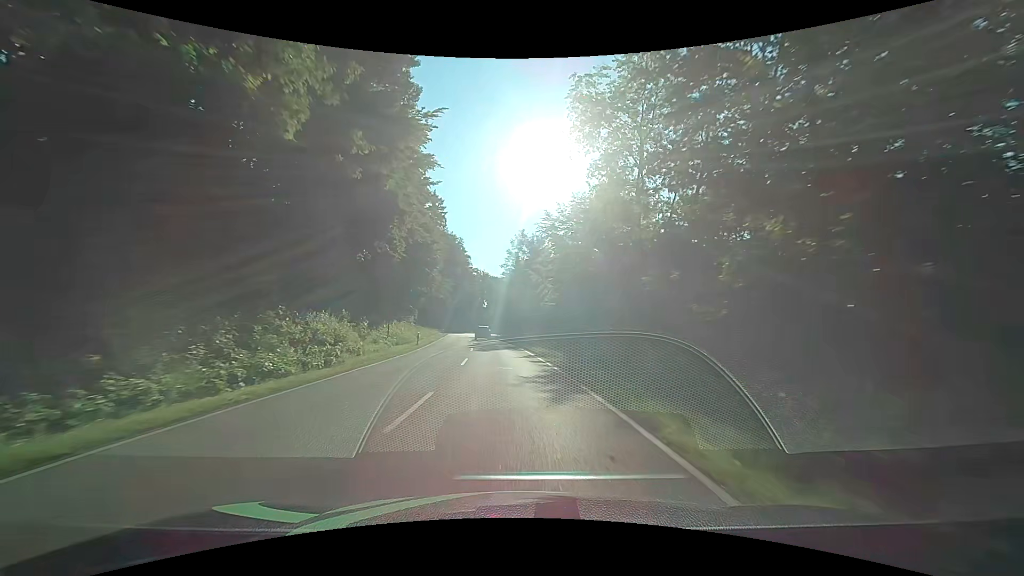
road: secondary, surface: asphalt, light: Day
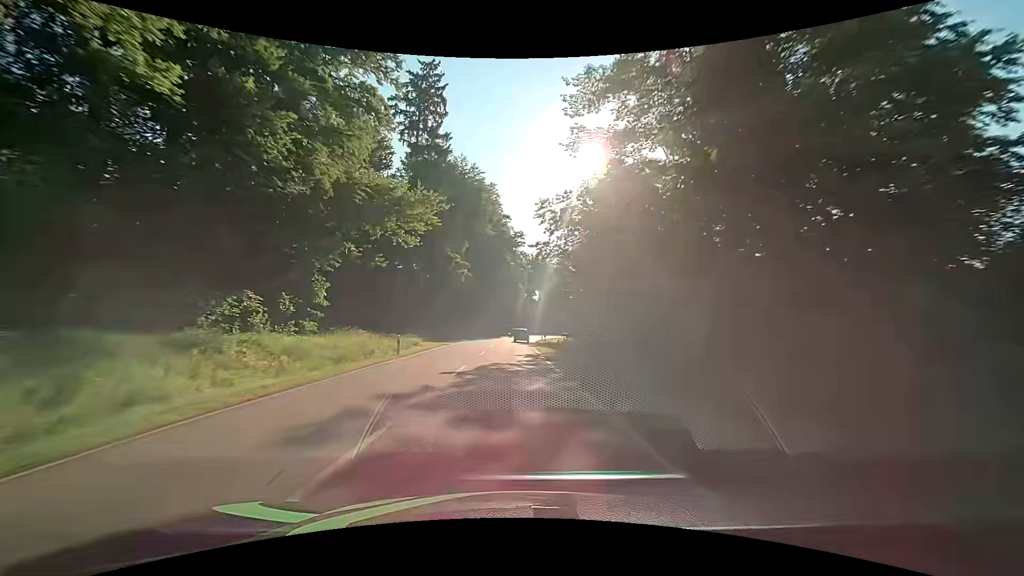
(-4.4, +62.9) m; -7°
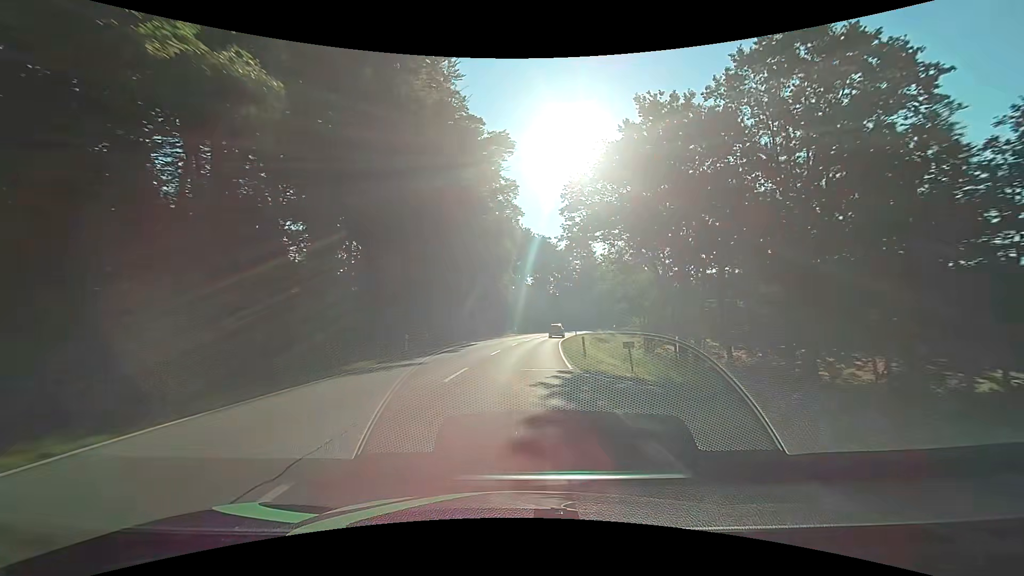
(+0.1, +50.6) m; +2°
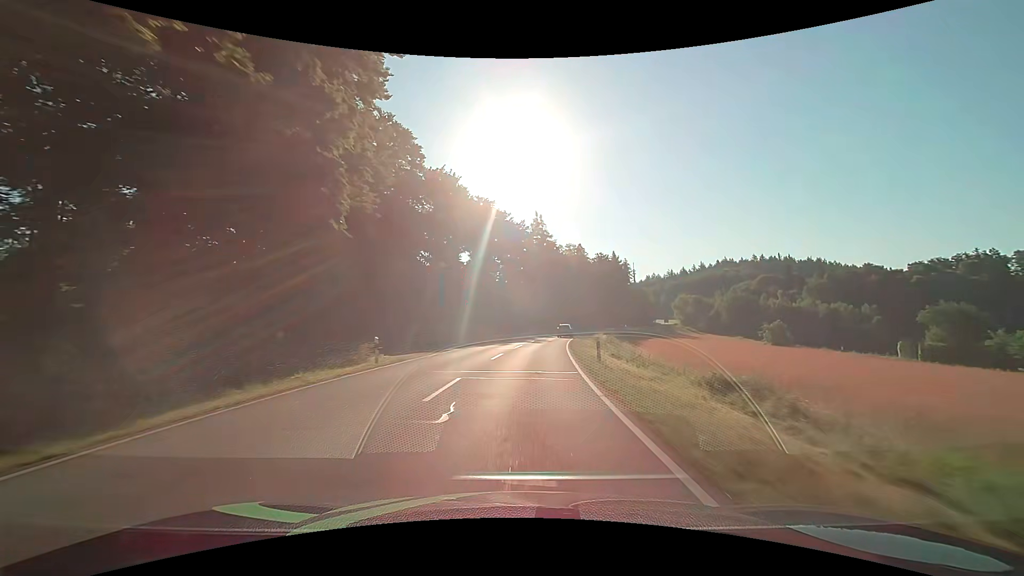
(+2.6, +50.6) m; +6°
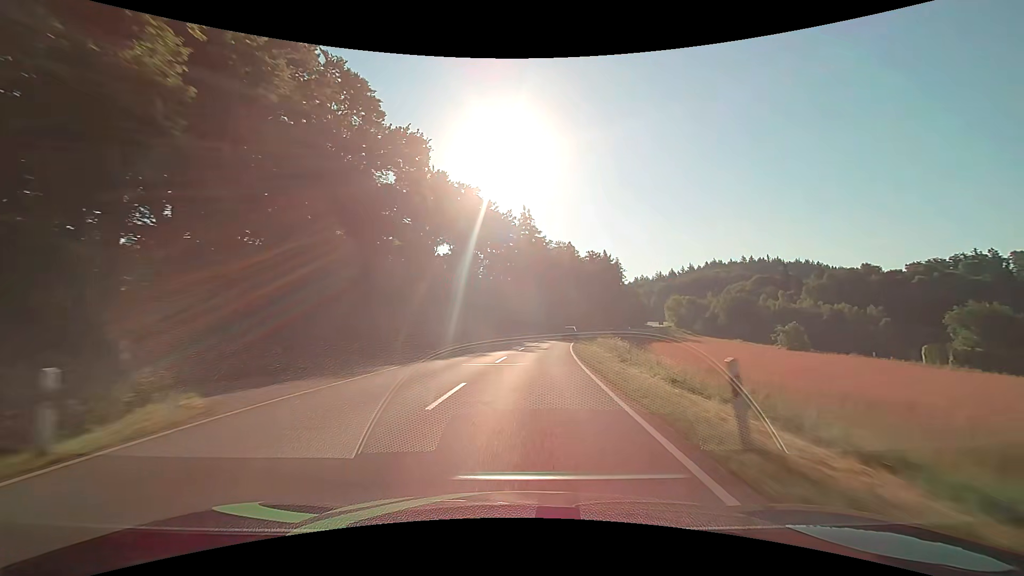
(+0.2, +12.7) m; +1°
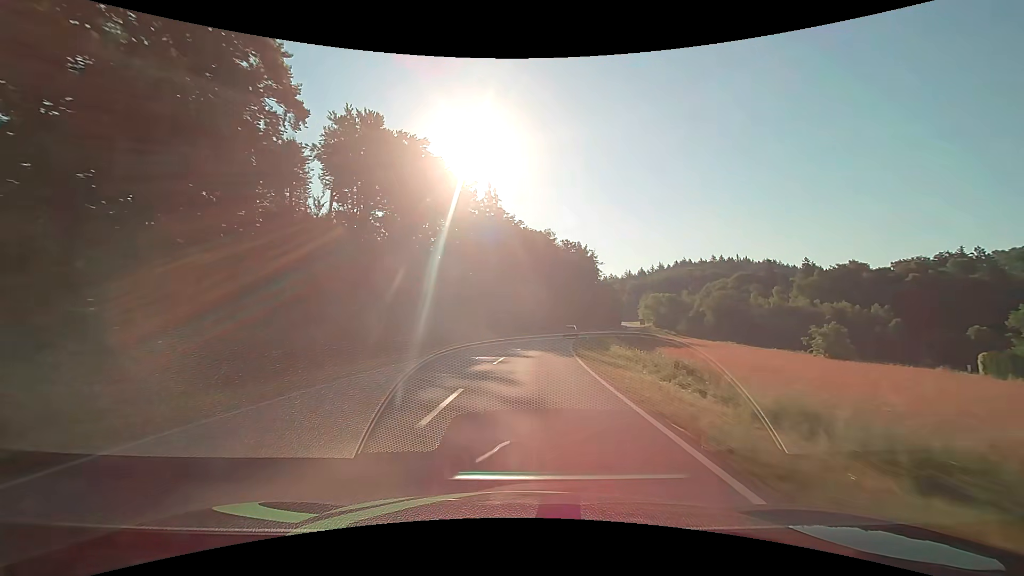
(+0.9, +25.3) m; +4°
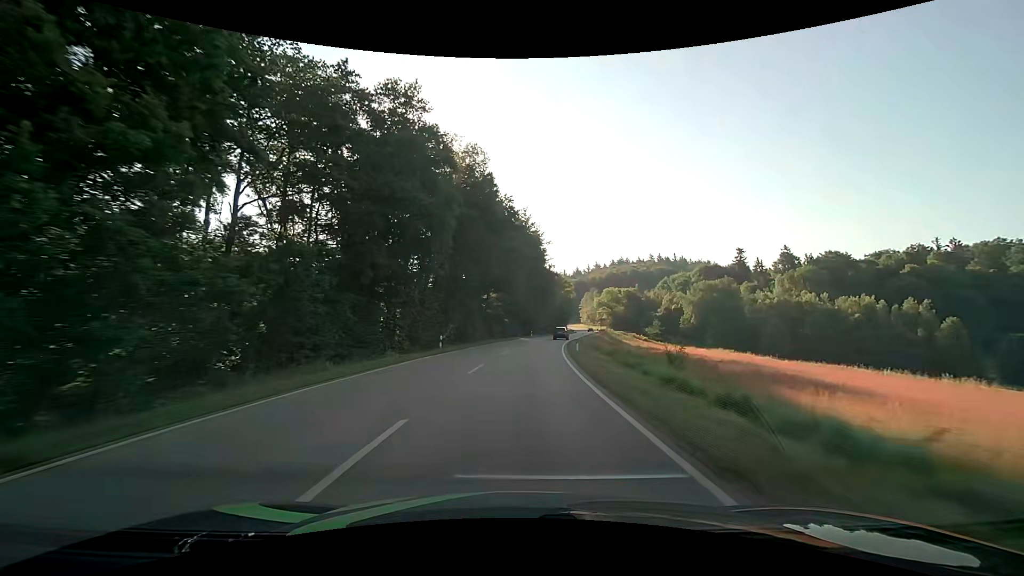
(+3.8, +51.0) m; +8°
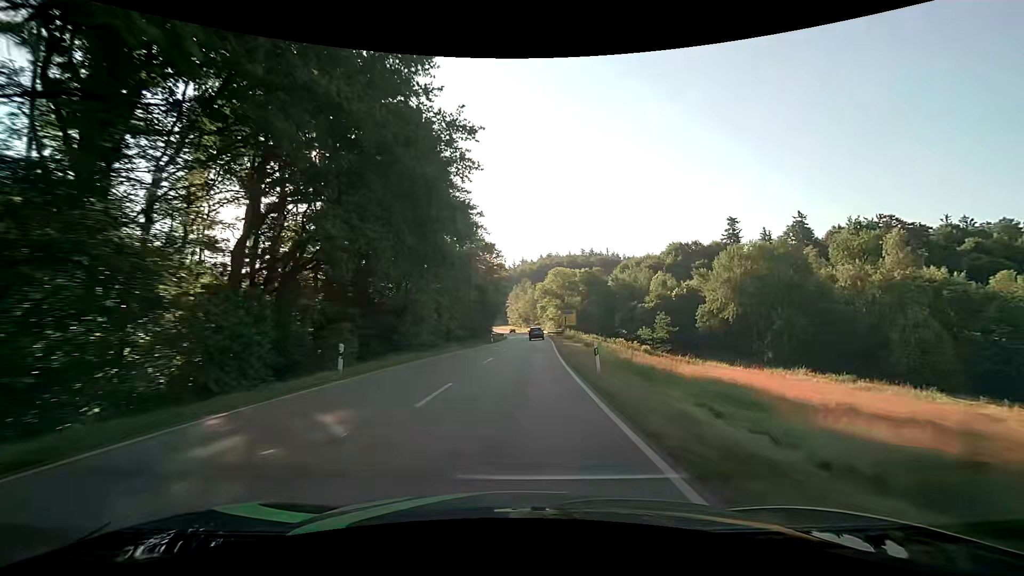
(+5.4, +65.7) m; +9°
(0, +10) (0, +20) (+1, +30) (+1, +40) (+2, +50) (+2, +60) (+3, +70) (+3, +80) (+3, +90) (+3, +100) m
